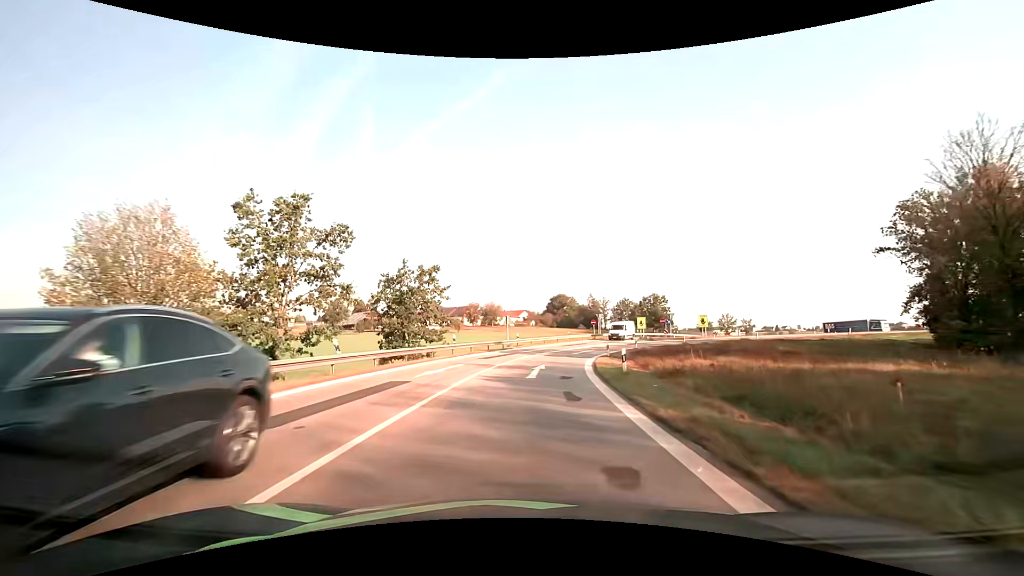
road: motorway_link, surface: asphalt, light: Day
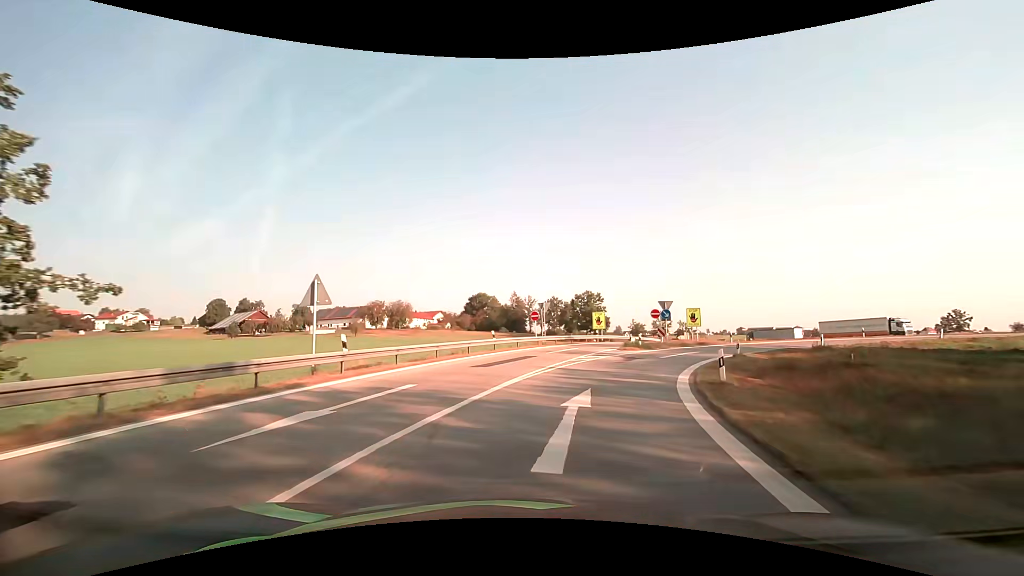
(+1.9, +31.4) m; +9°
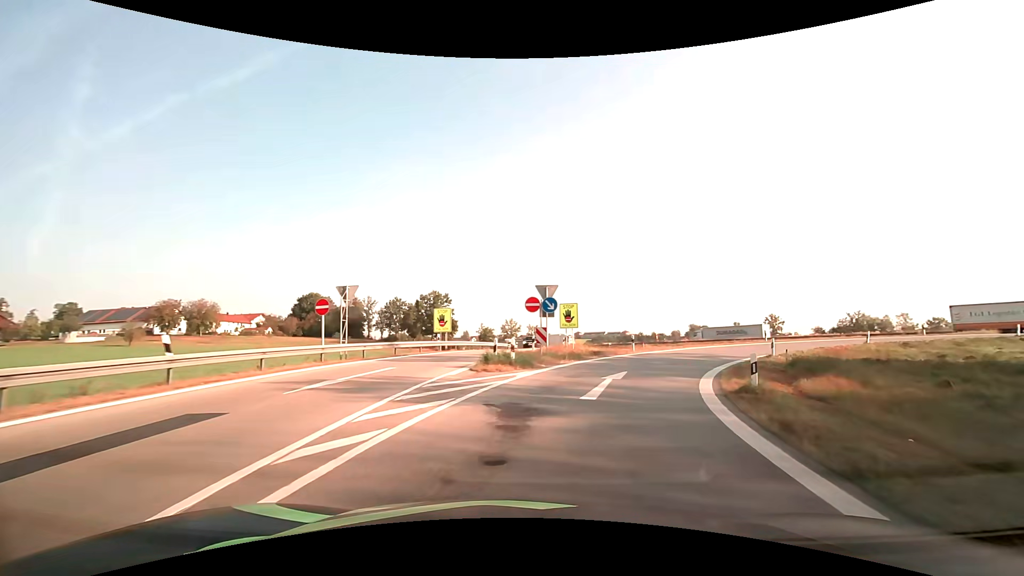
(+2.1, +17.0) m; +17°
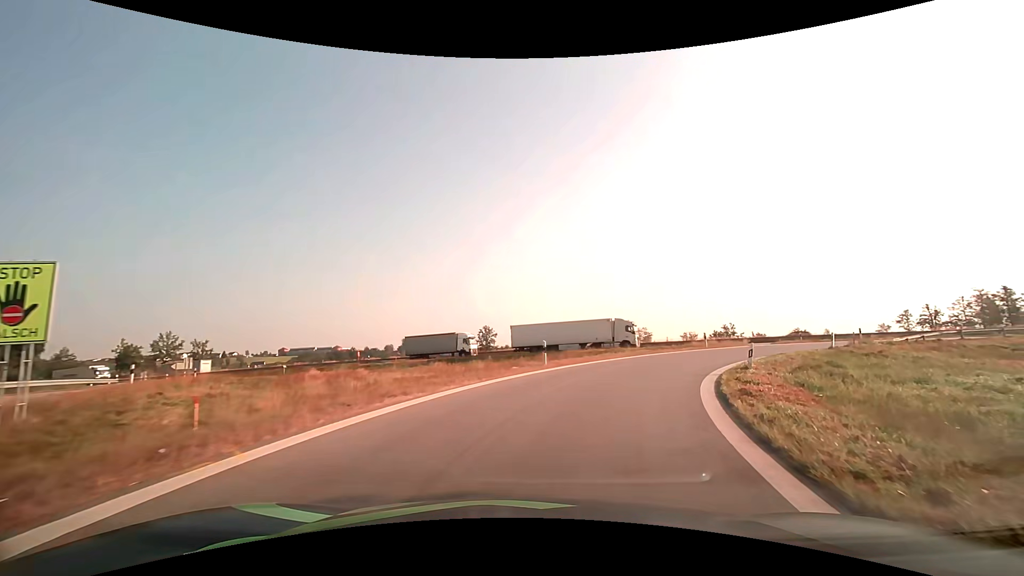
(+6.8, +23.9) m; +31°
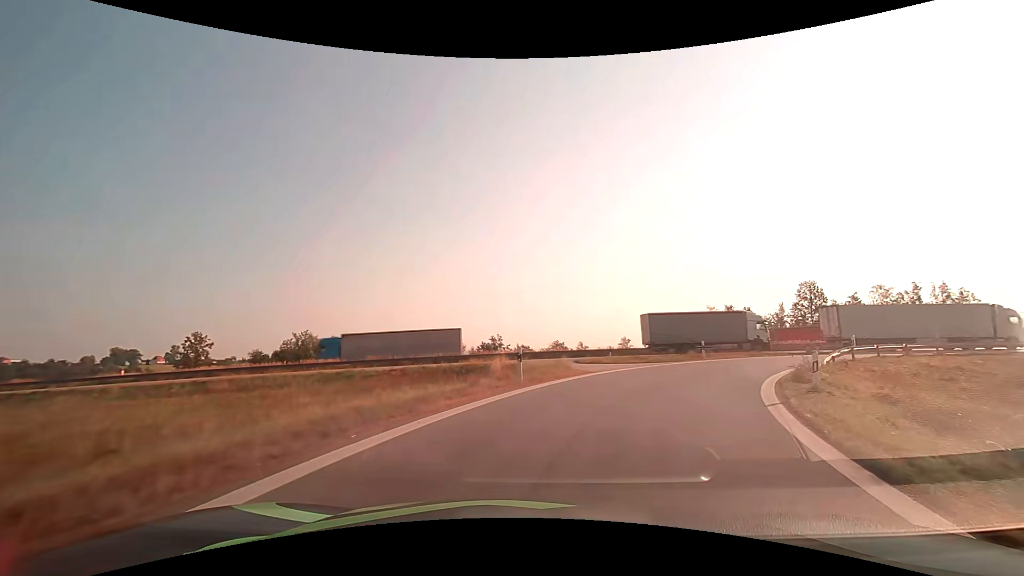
(+4.8, +20.6) m; +26°
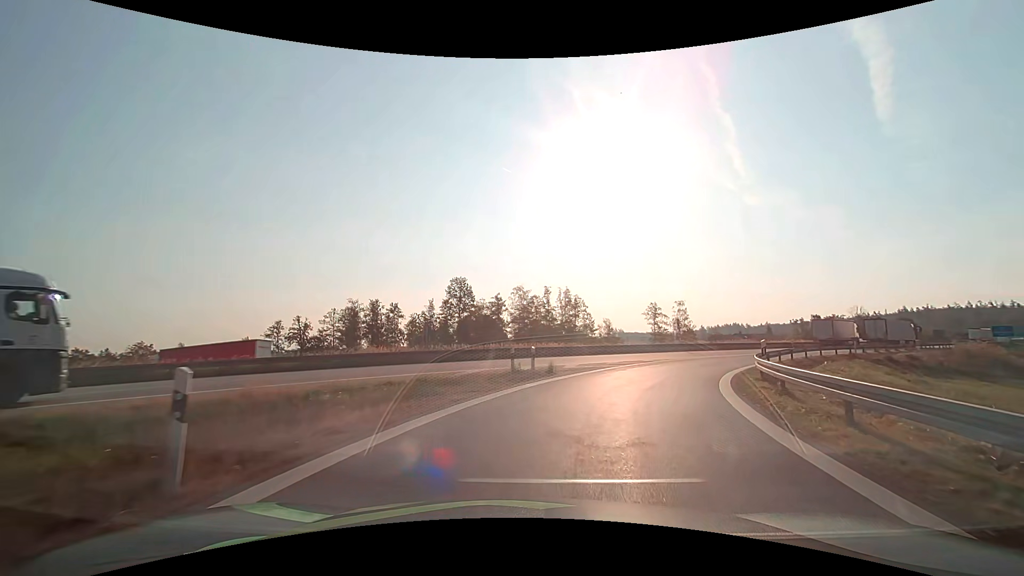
(+8.6, +23.8) m; +39°
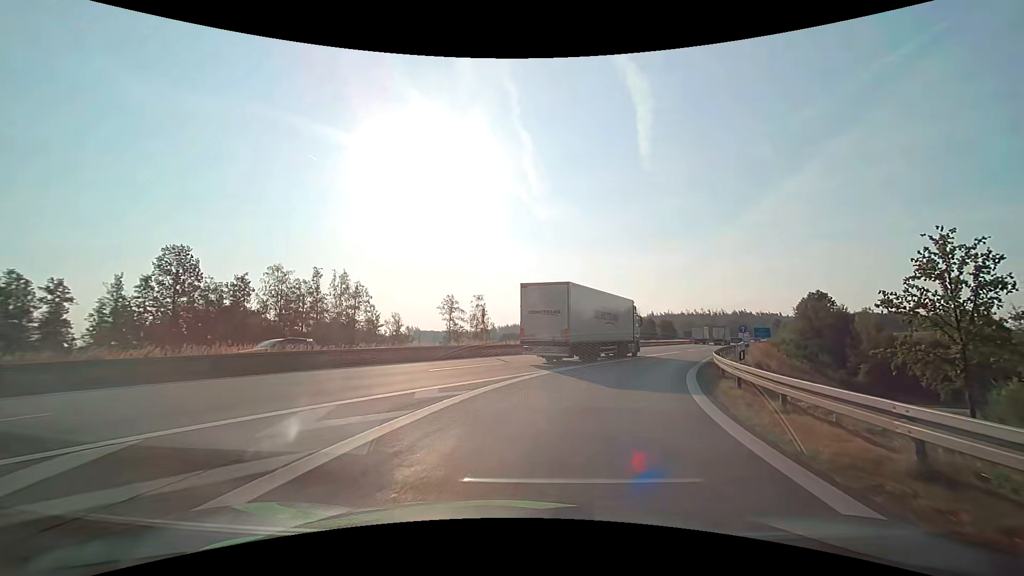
(+4.2, +19.1) m; +23°
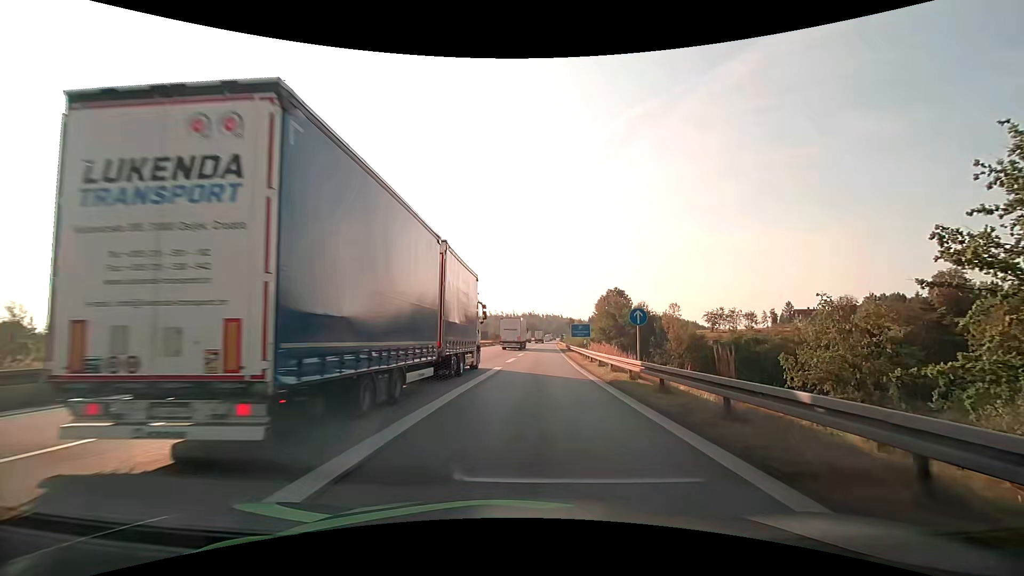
(+6.7, +29.6) m; +23°
(0, +10) (0, +20) (+1, +30) (+2, +40) (+2, +50) (+2, +60) (+3, +70) (+3, +80) (+3, +90) (+4, +100) m
